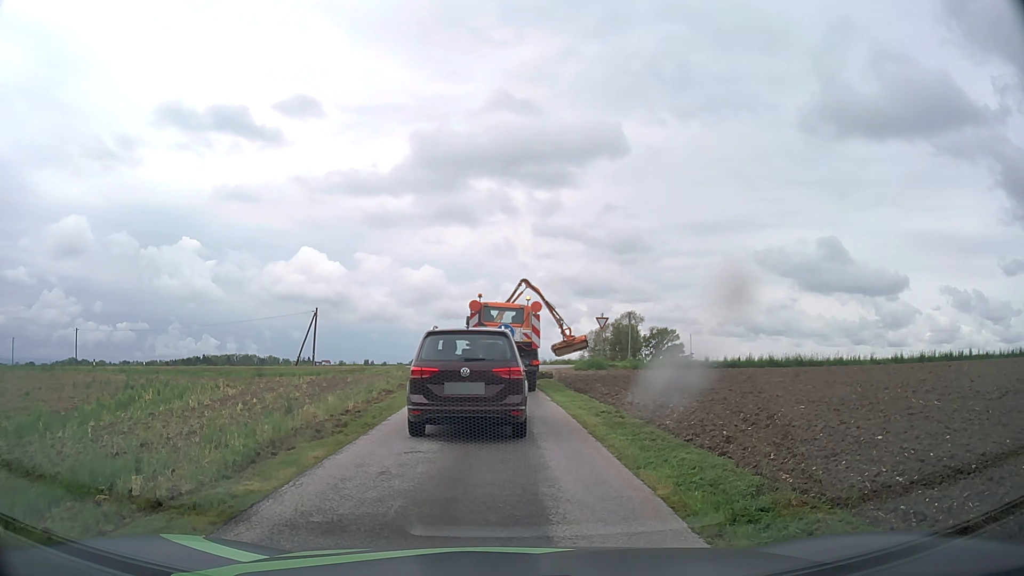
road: unclassified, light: Day
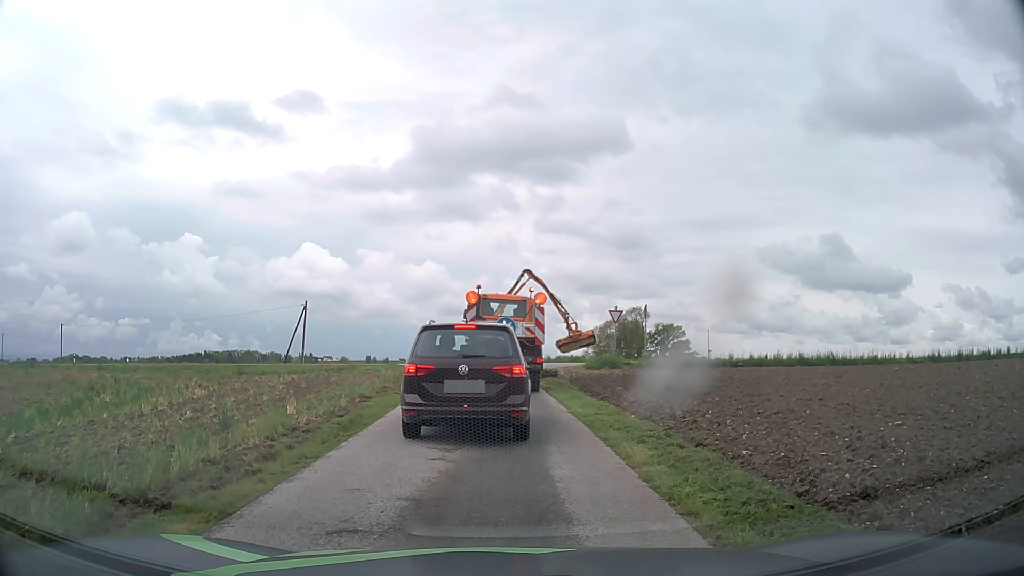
(0.0, +4.0) m; -1°
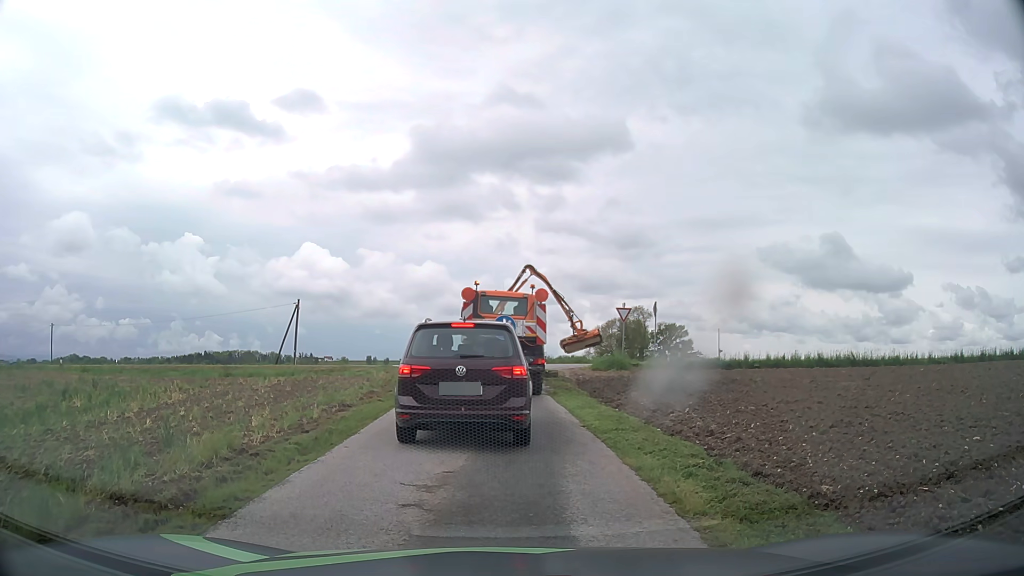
(0.0, +2.3) m; +1°
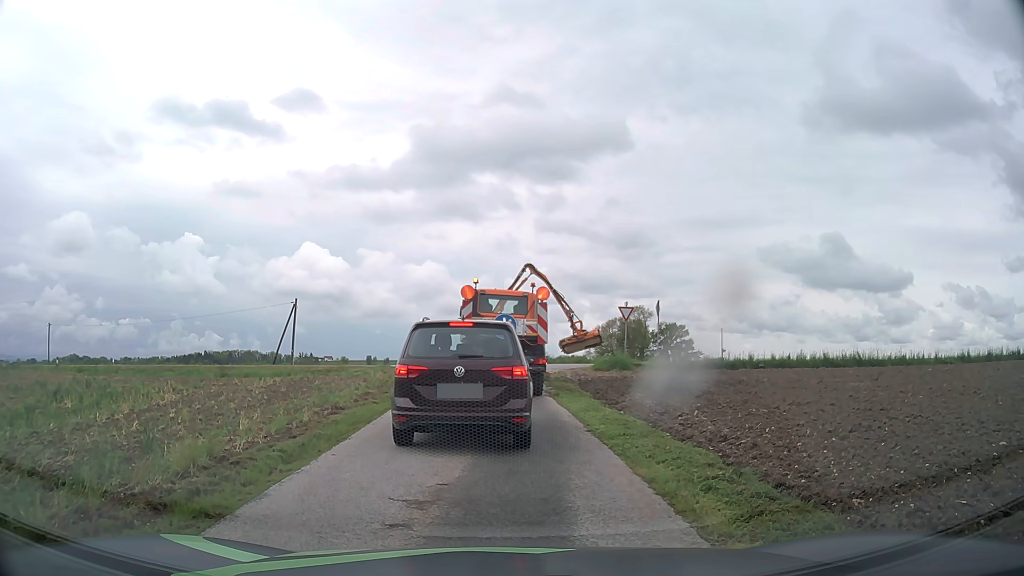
(0.0, +0.6) m; 0°
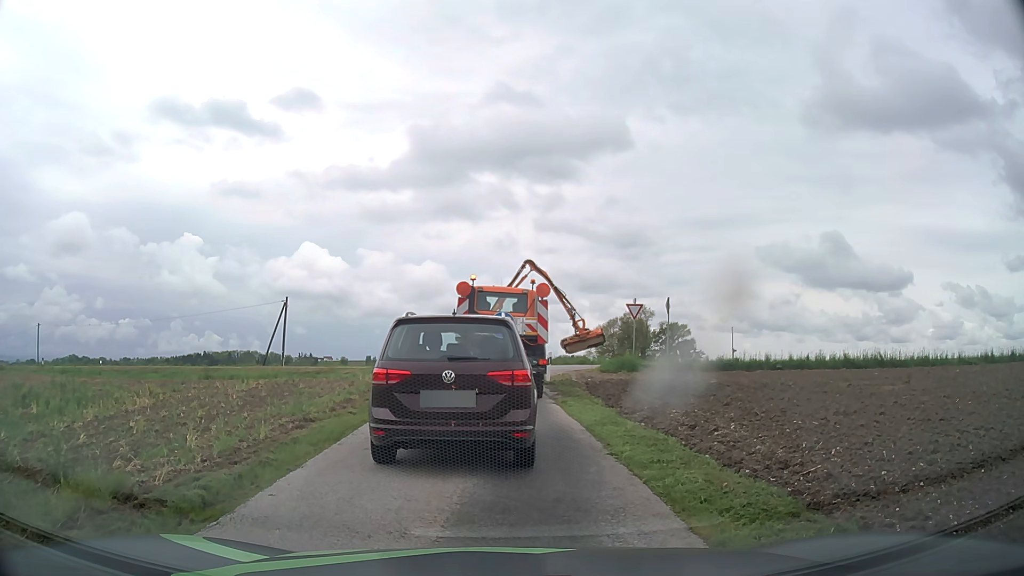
(0.0, +2.2) m; 0°
